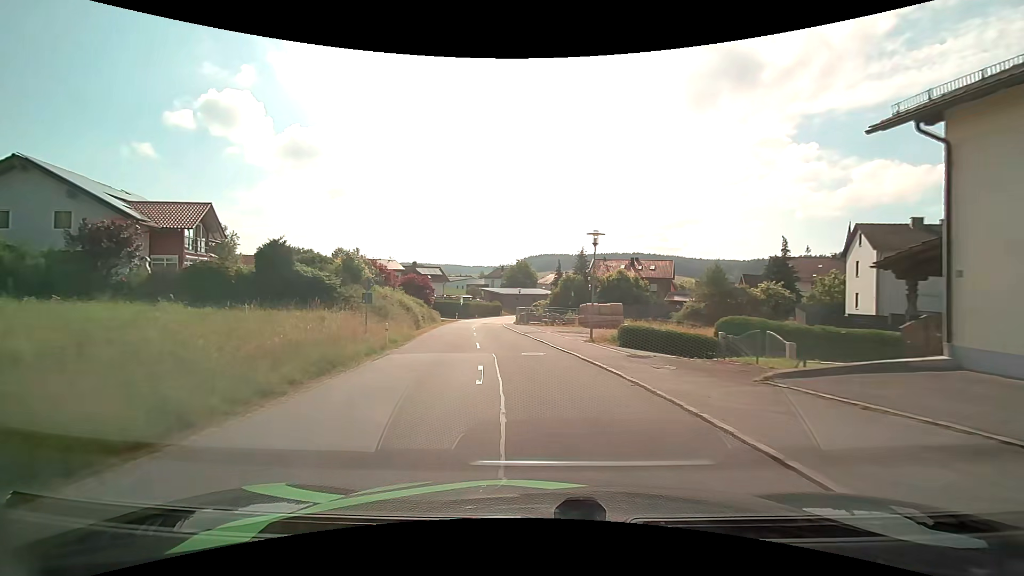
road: tertiary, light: Day
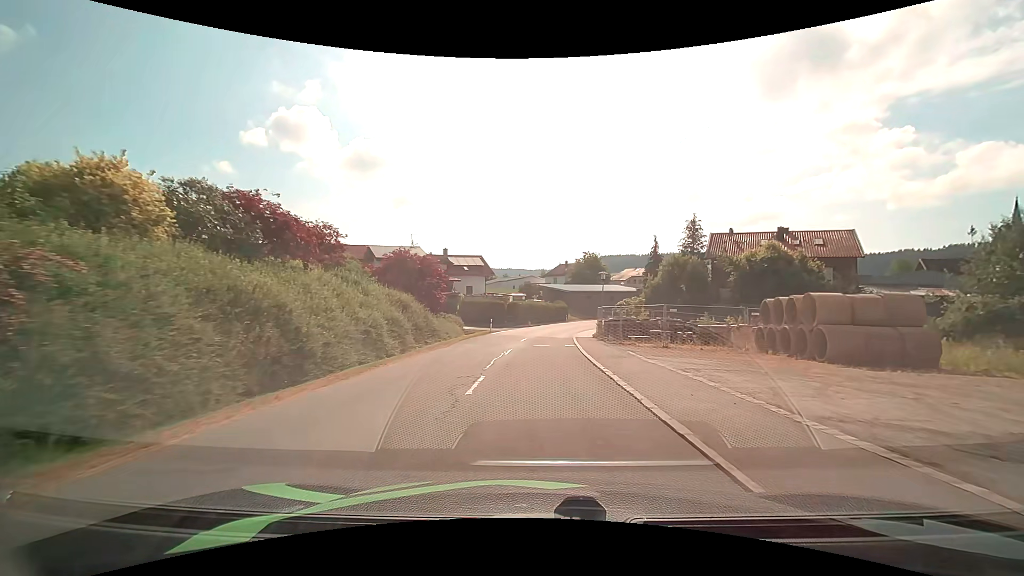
(-2.1, +27.9) m; -7°
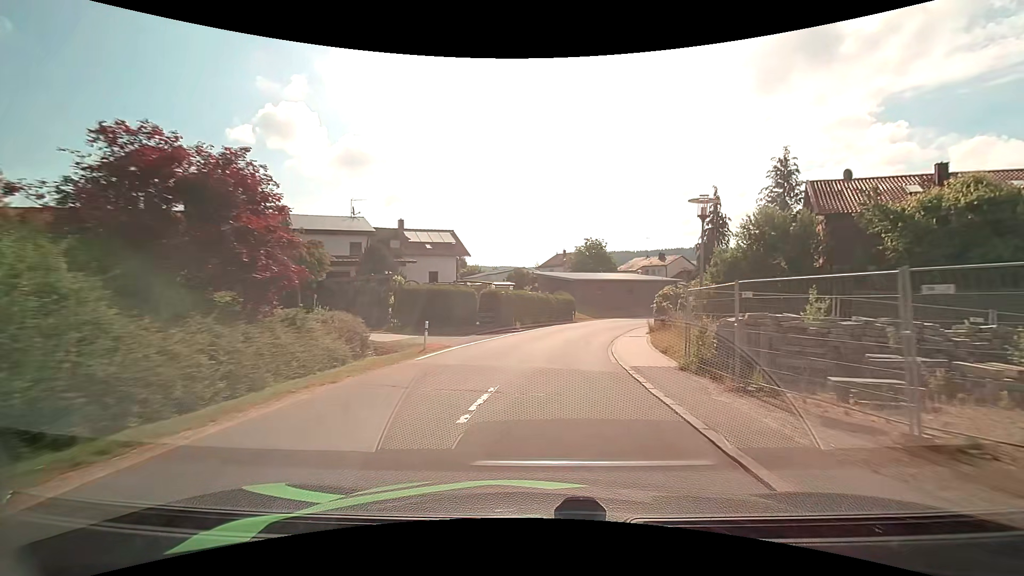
(0.0, +20.5) m; +1°
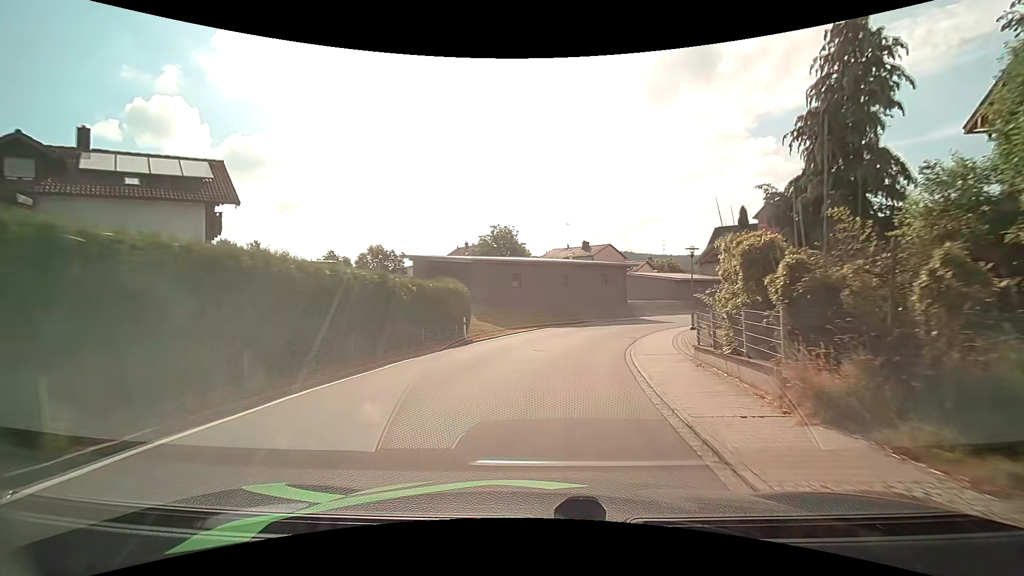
(+2.2, +25.2) m; +10°
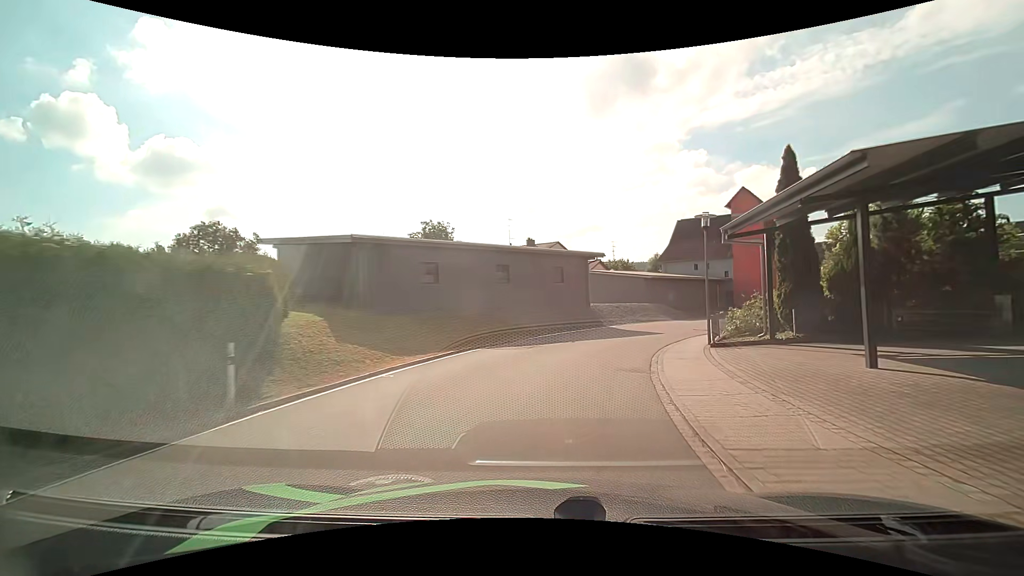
(+0.6, +11.8) m; +6°
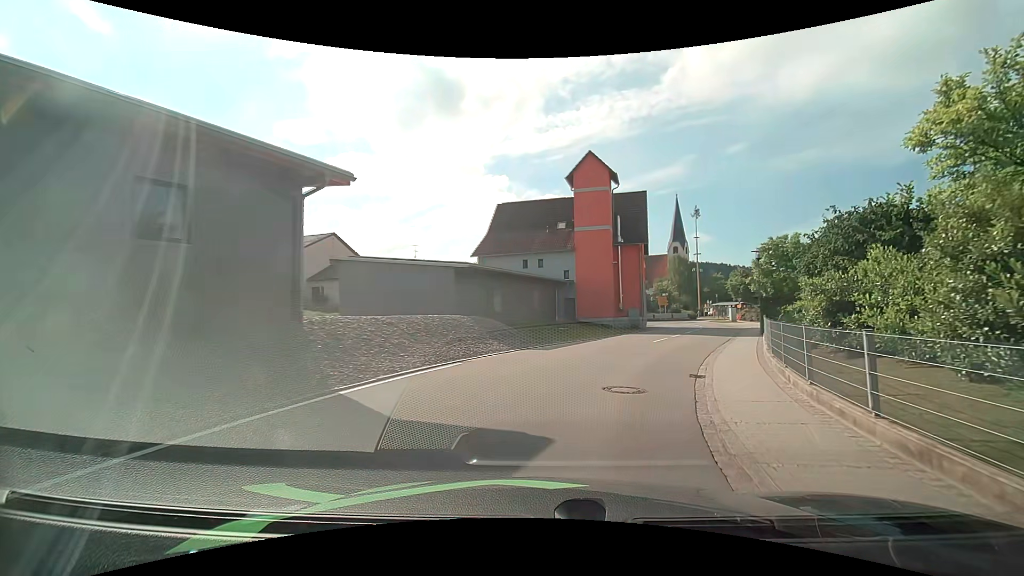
(+3.3, +19.9) m; +22°
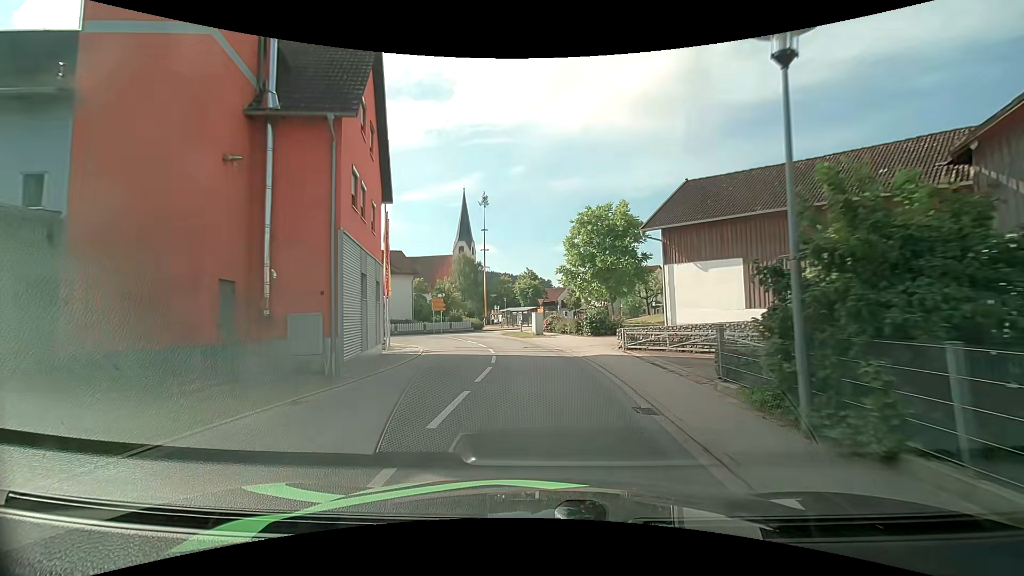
(+6.8, +24.8) m; +24°
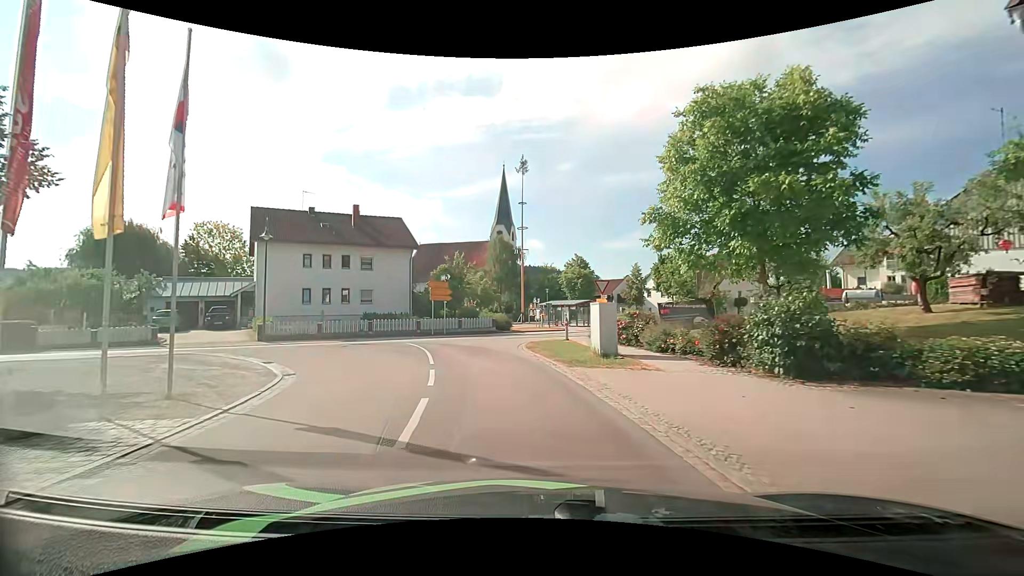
(-0.4, +18.6) m; -5°
